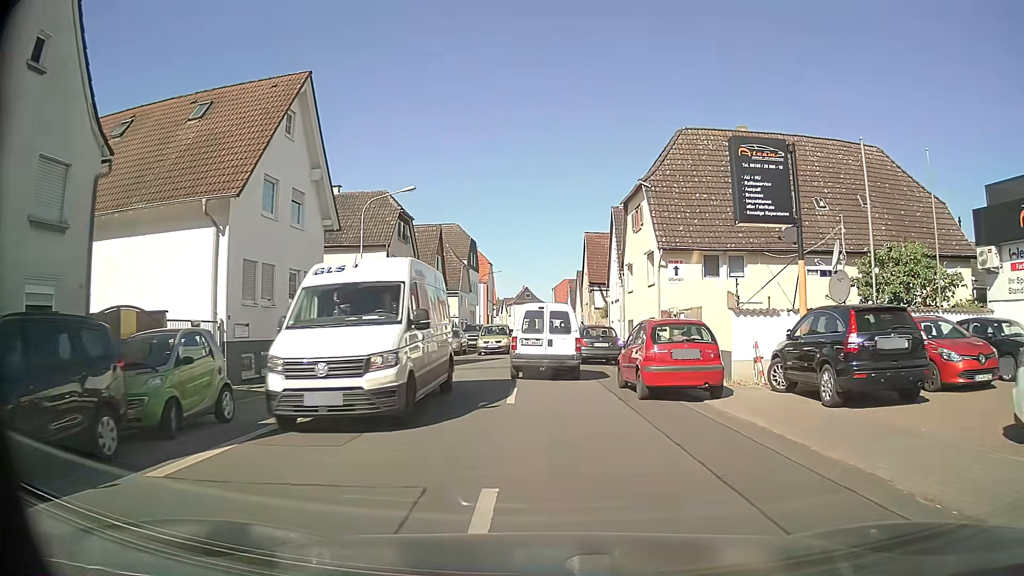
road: tertiary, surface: asphalt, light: Day
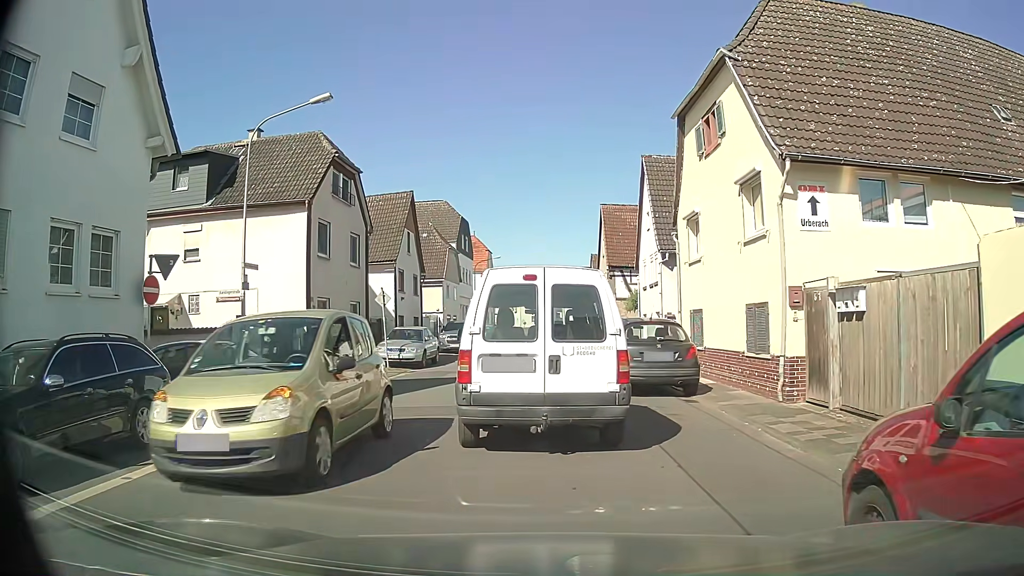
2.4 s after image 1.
(+0.7, +11.6) m; +1°
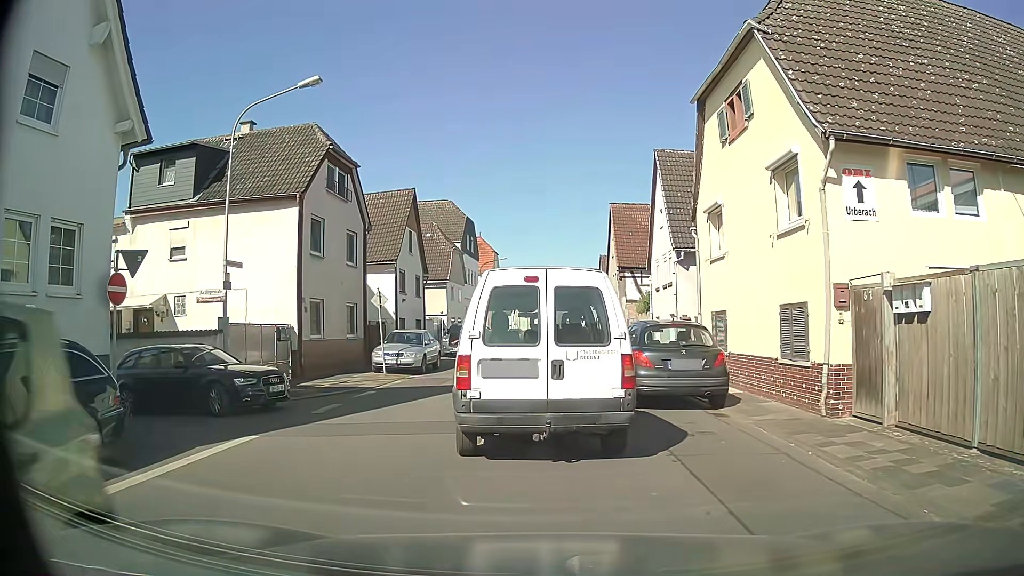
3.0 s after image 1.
(0.0, +1.5) m; +1°
